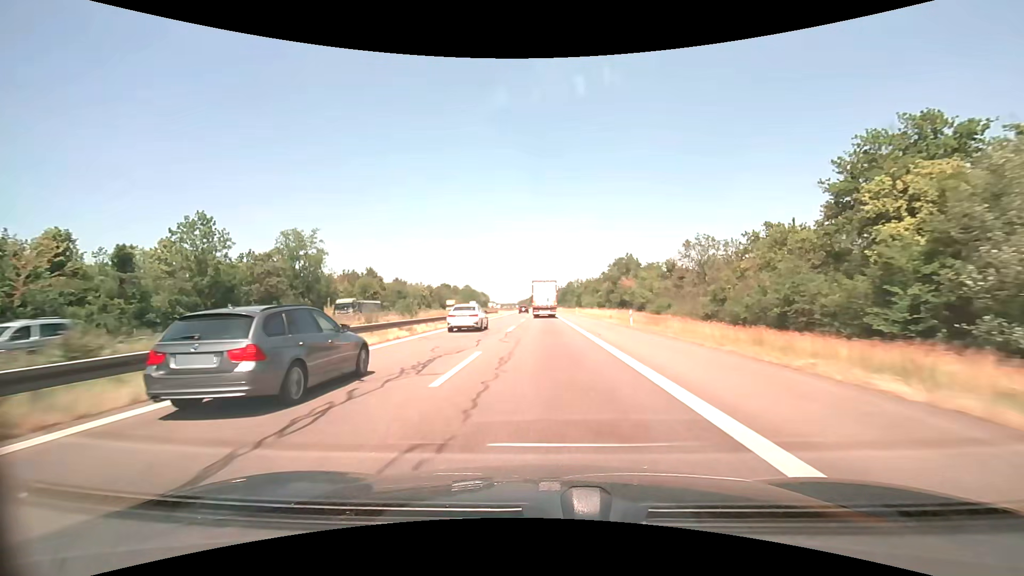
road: motorway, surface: asphalt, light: Day
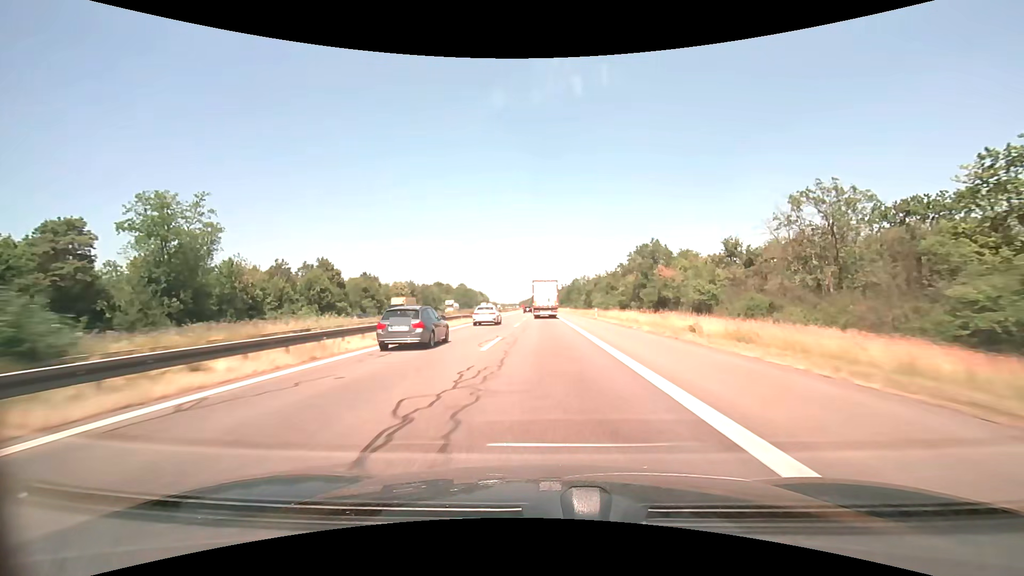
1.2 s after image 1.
(-0.1, +29.1) m; 0°
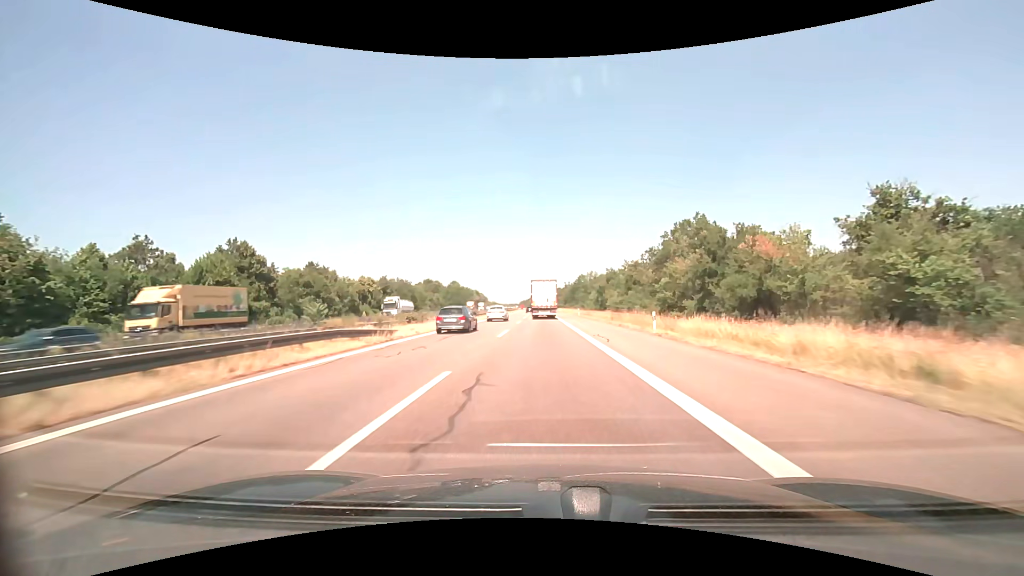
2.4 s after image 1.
(0.0, +29.1) m; 0°
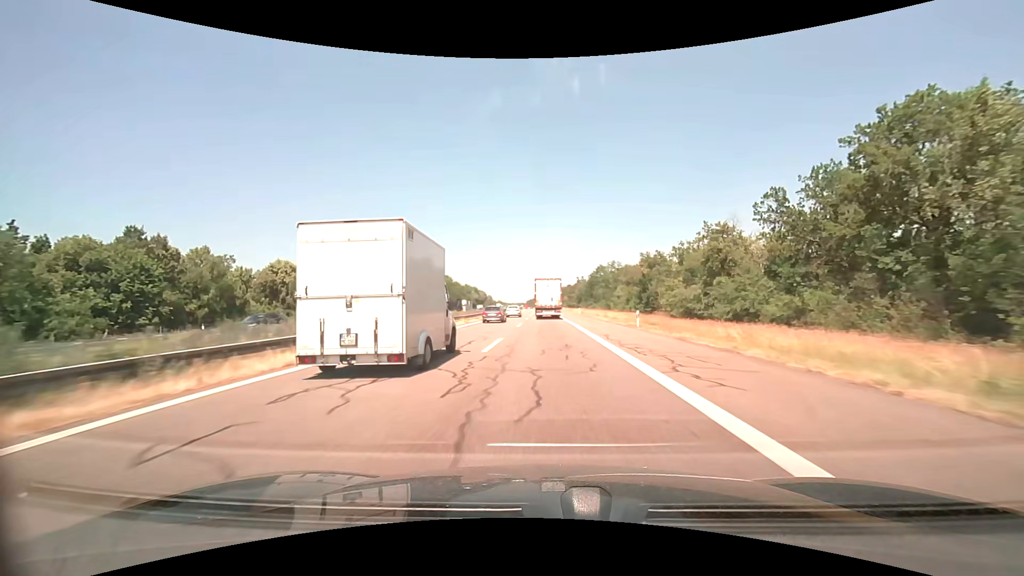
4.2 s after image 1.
(-0.4, +43.6) m; -1°
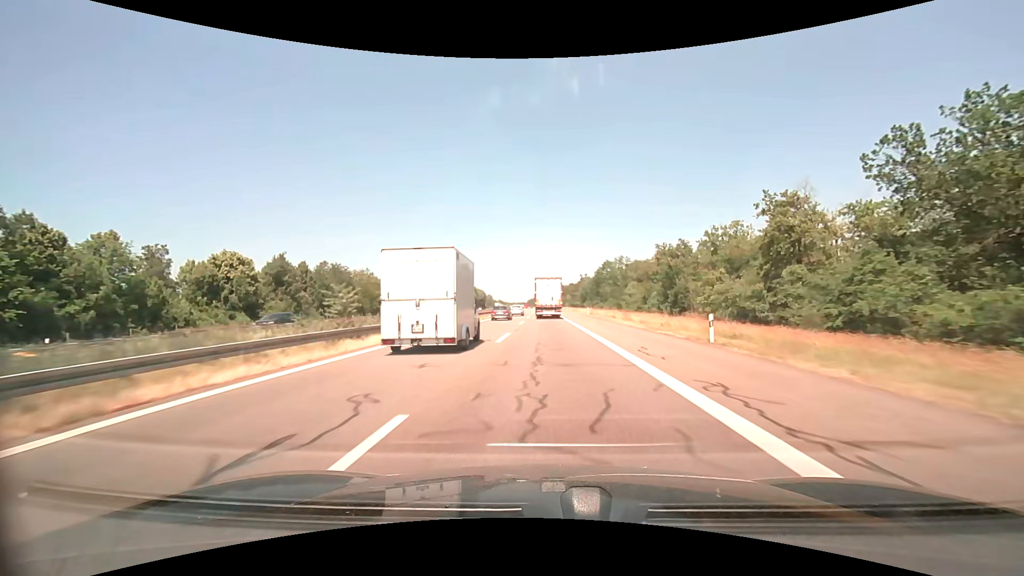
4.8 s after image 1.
(0.0, +14.4) m; 0°
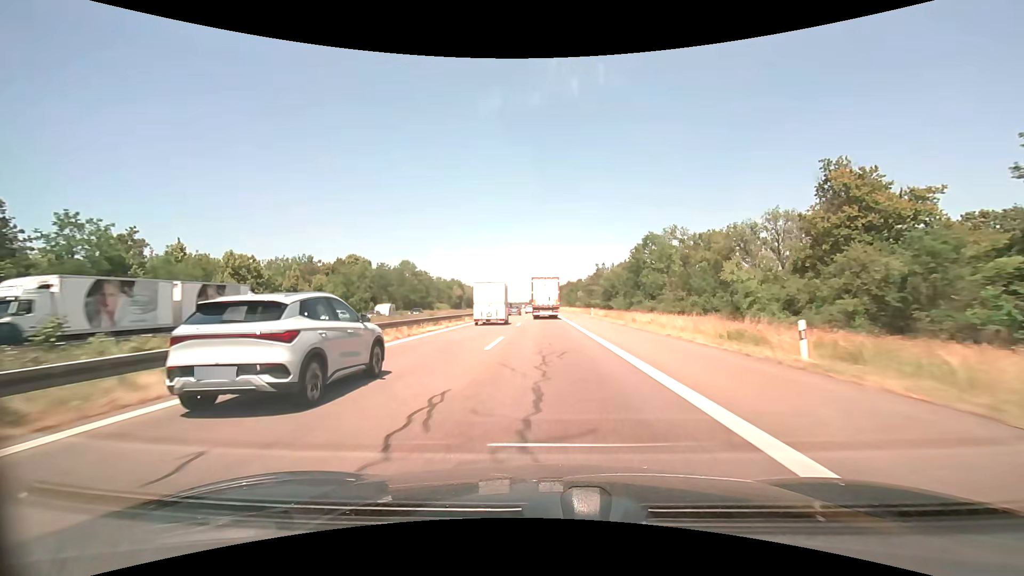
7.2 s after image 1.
(-0.2, +56.6) m; 0°
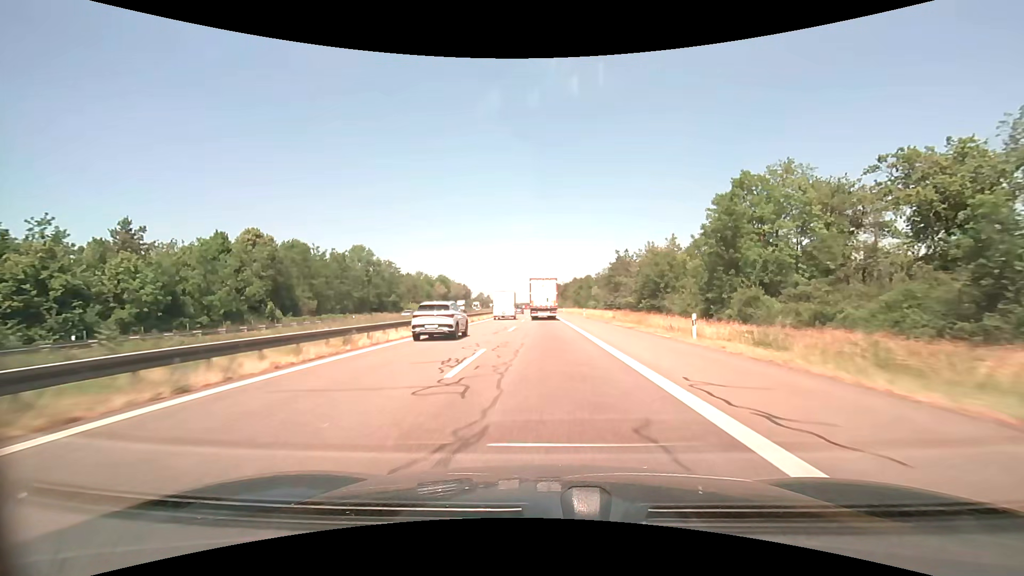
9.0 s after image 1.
(-0.1, +41.8) m; 0°
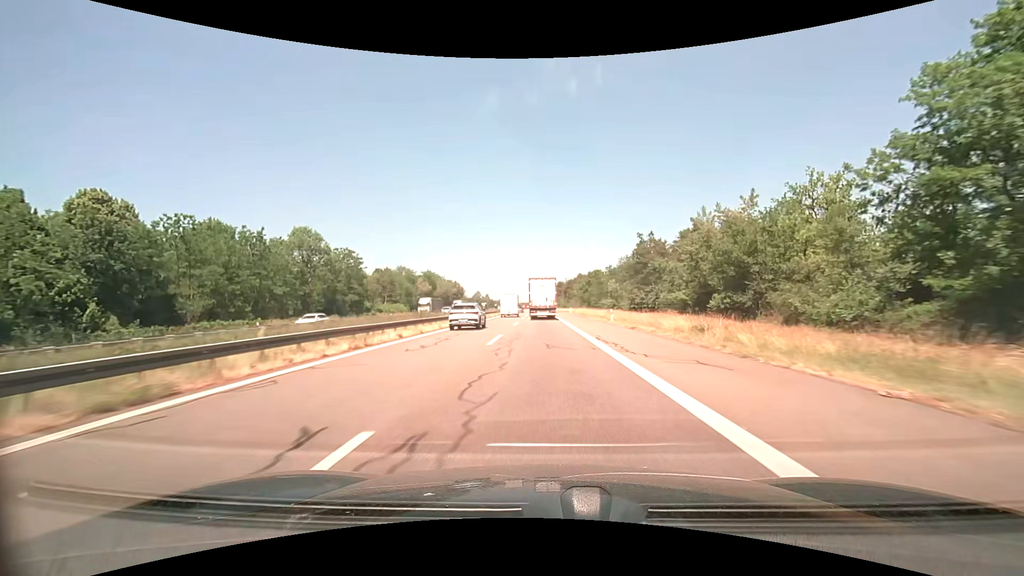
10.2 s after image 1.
(0.0, +27.9) m; 0°
(0, +10) (0, +20) (0, +30) (0, +40) (0, +50) (0, +60) (0, +70) (-1, +80) (-1, +90) (-1, +100) m
